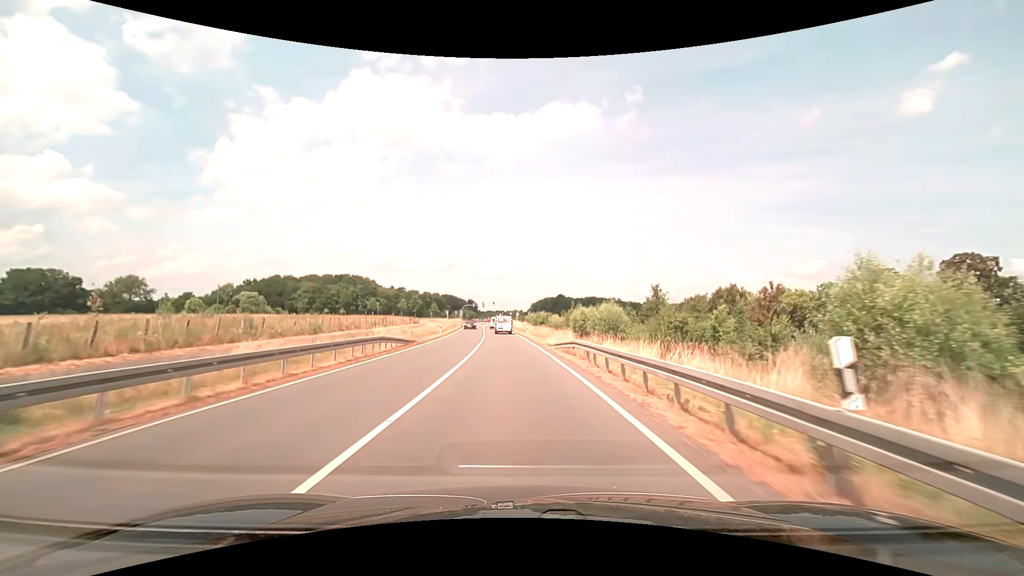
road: secondary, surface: asphalt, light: Day
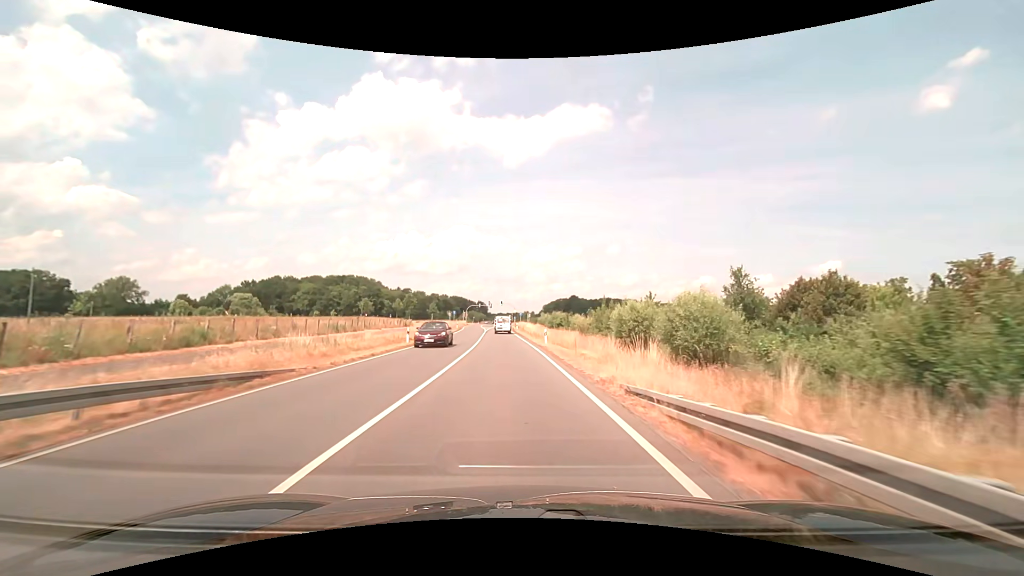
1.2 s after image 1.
(-0.2, +20.0) m; -1°
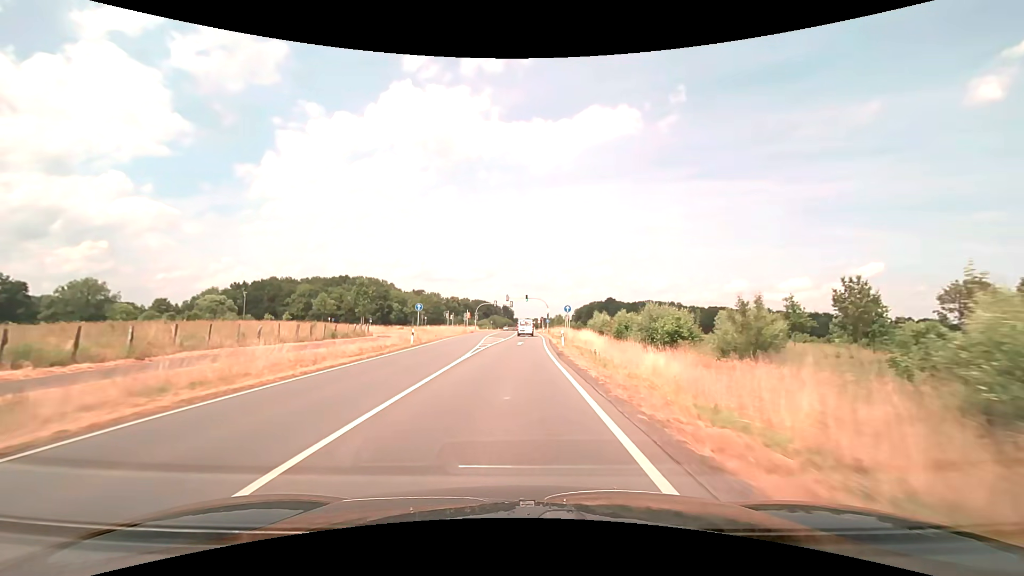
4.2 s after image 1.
(-1.7, +50.9) m; -3°
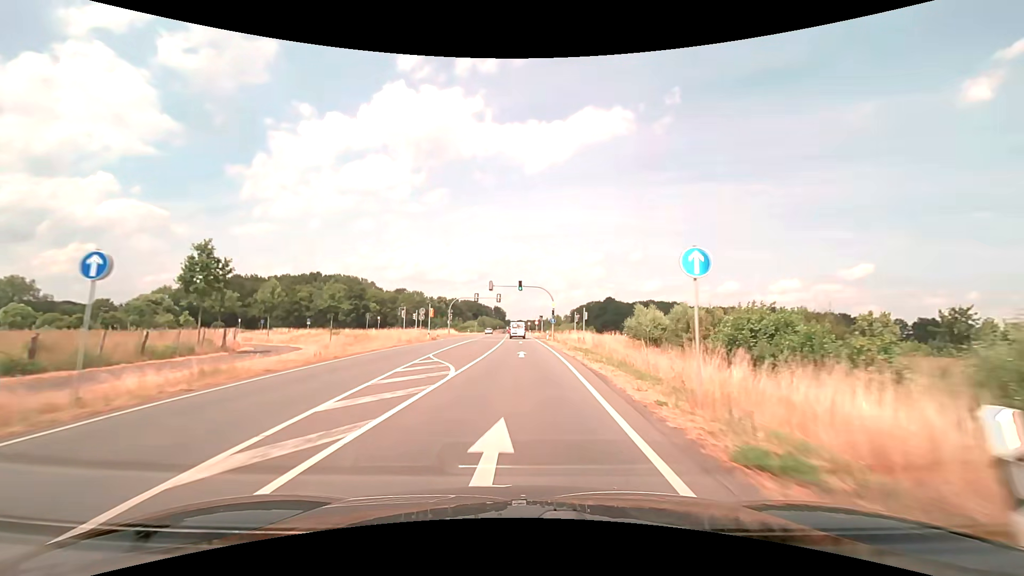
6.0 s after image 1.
(0.0, +30.9) m; +1°
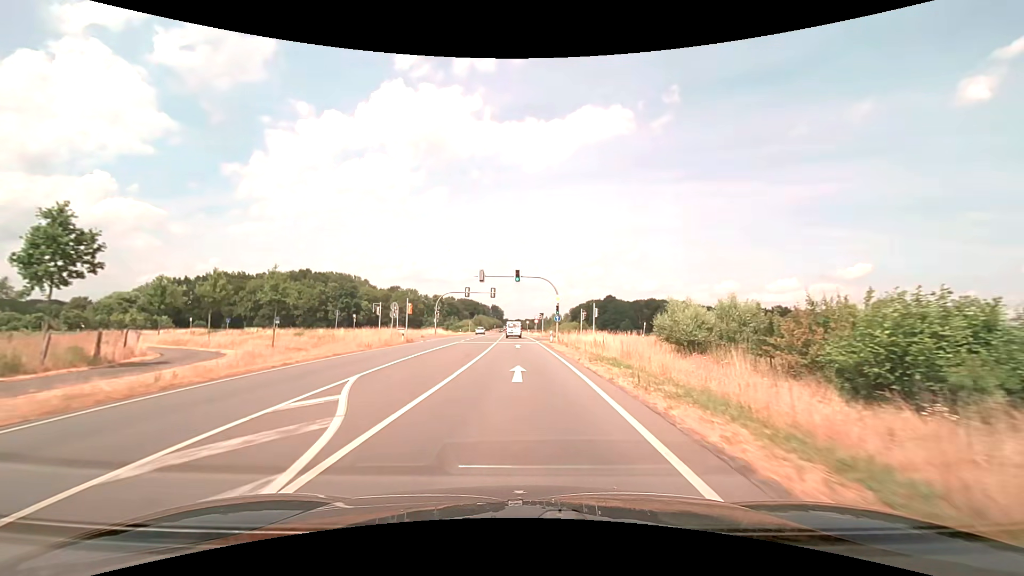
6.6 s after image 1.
(0.0, +10.4) m; 0°
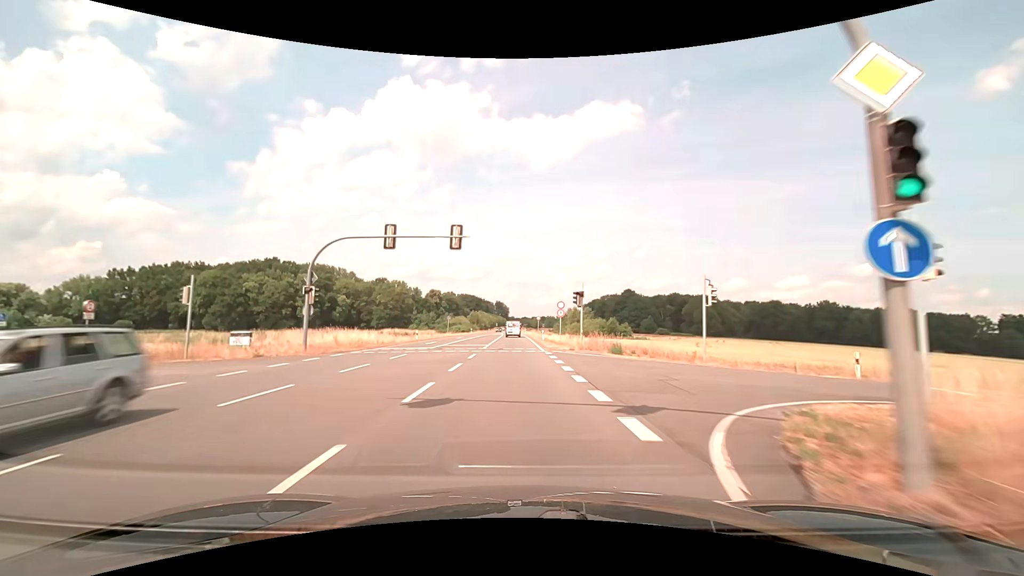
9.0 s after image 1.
(-0.2, +42.5) m; -1°
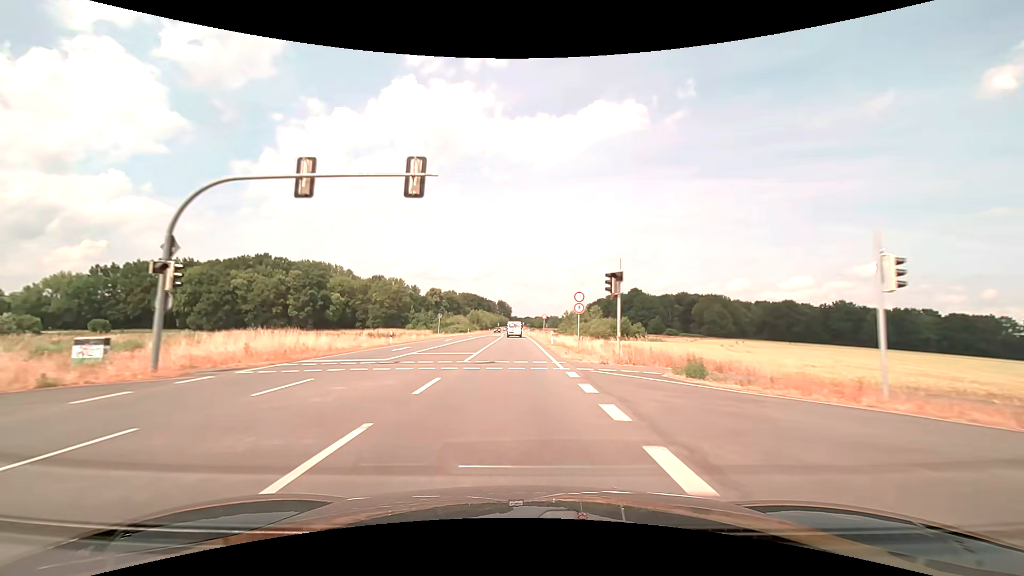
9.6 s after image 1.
(0.0, +10.9) m; 0°
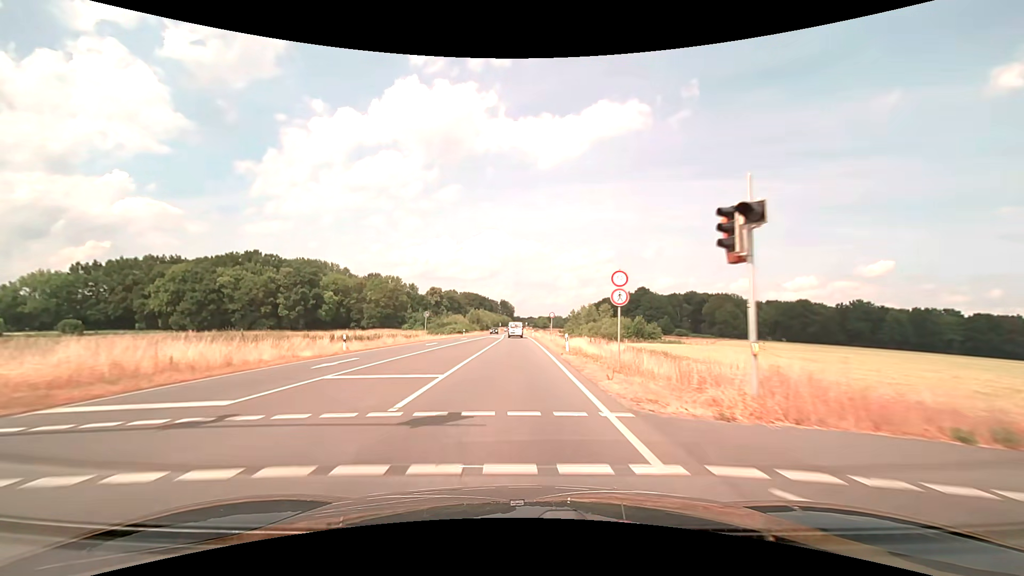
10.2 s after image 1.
(0.0, +11.0) m; 0°
(0, +10) (0, +20) (0, +30) (0, +40) (-1, +50) (-1, +60) (-1, +70) (-1, +80) (-1, +90) (-2, +100) m
